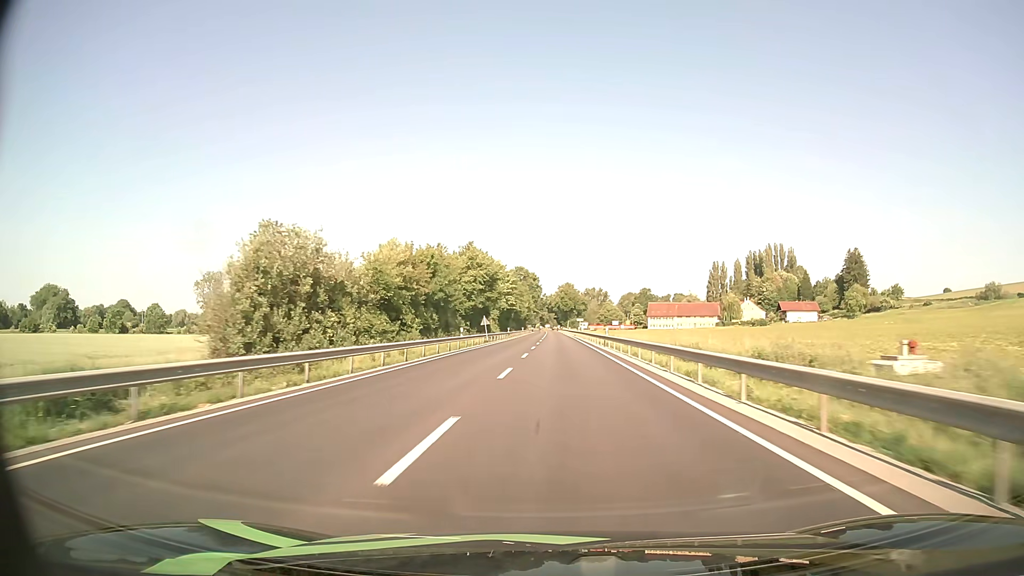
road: primary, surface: asphalt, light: Day
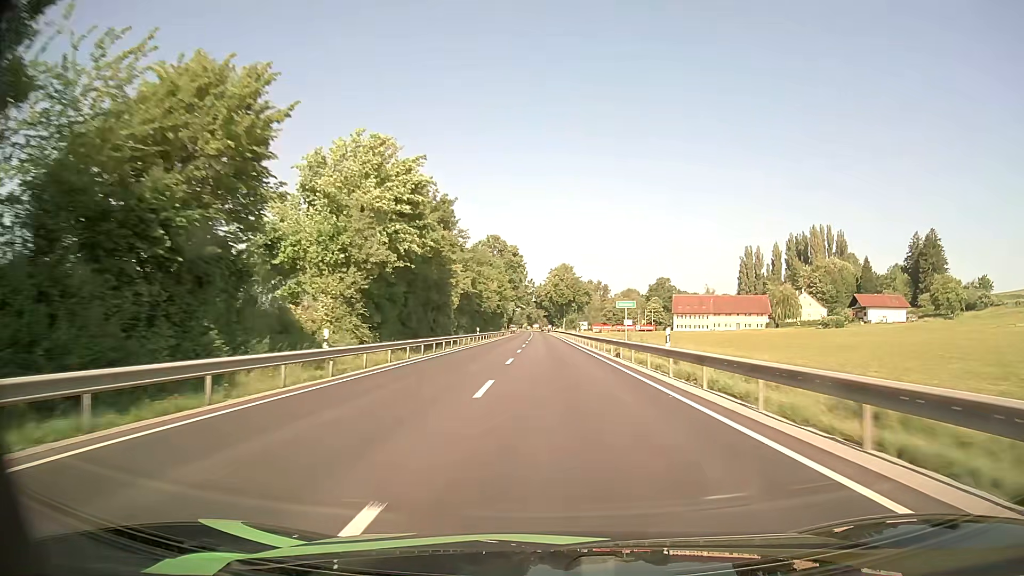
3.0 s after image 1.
(+0.5, +77.6) m; +1°
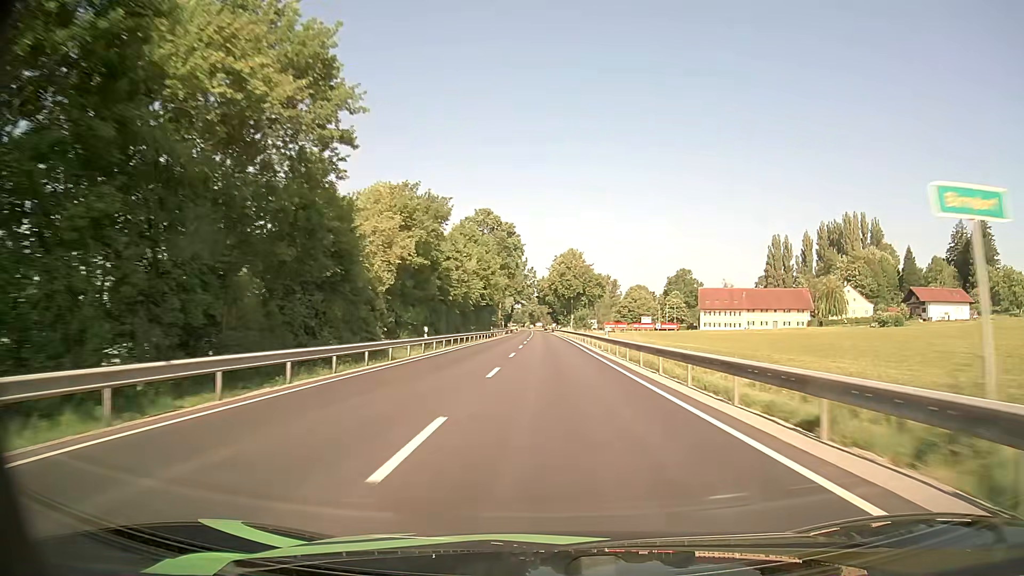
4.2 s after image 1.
(0.0, +31.4) m; 0°
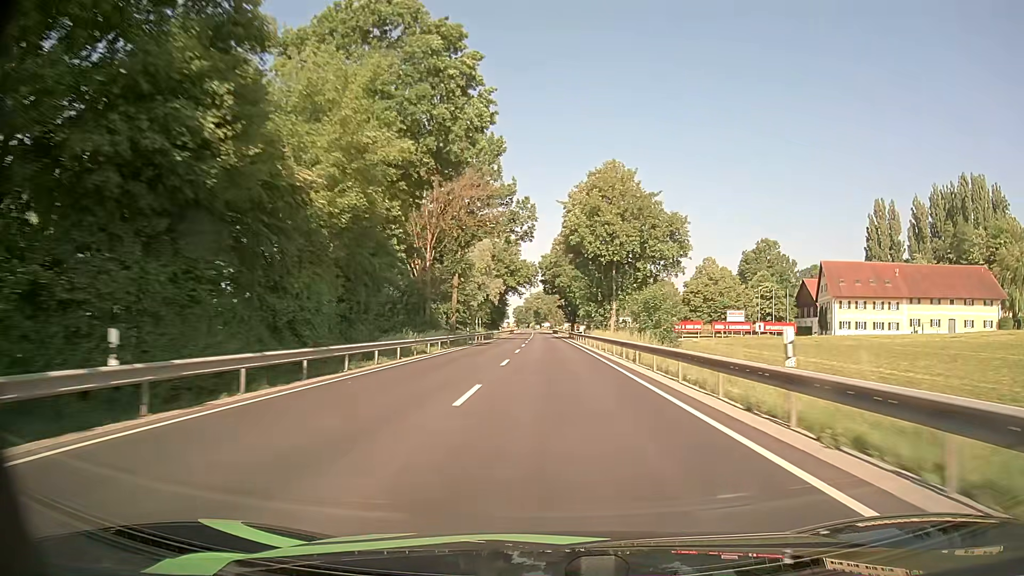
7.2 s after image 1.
(-0.6, +79.2) m; -1°
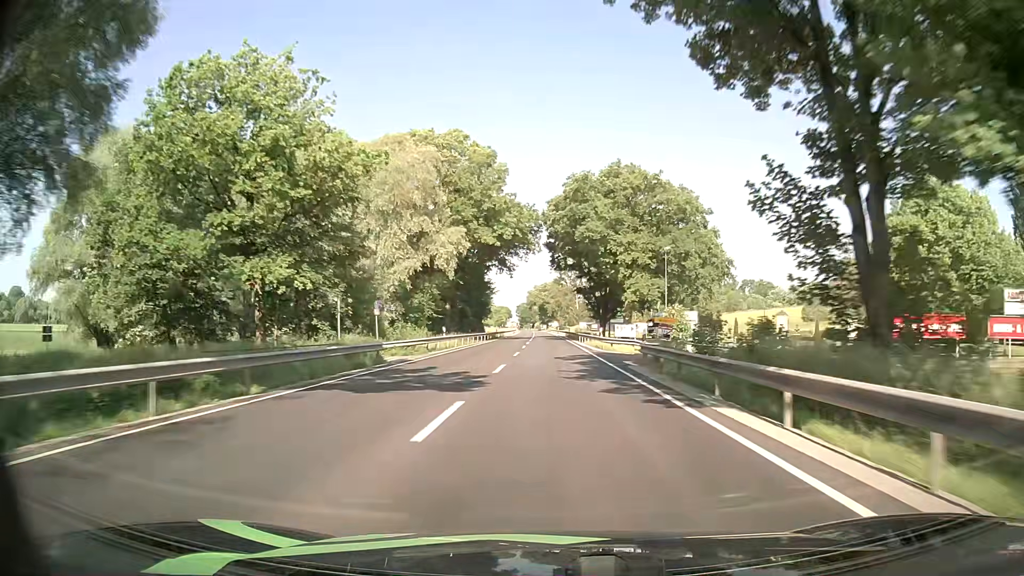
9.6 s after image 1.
(-0.3, +64.1) m; -1°
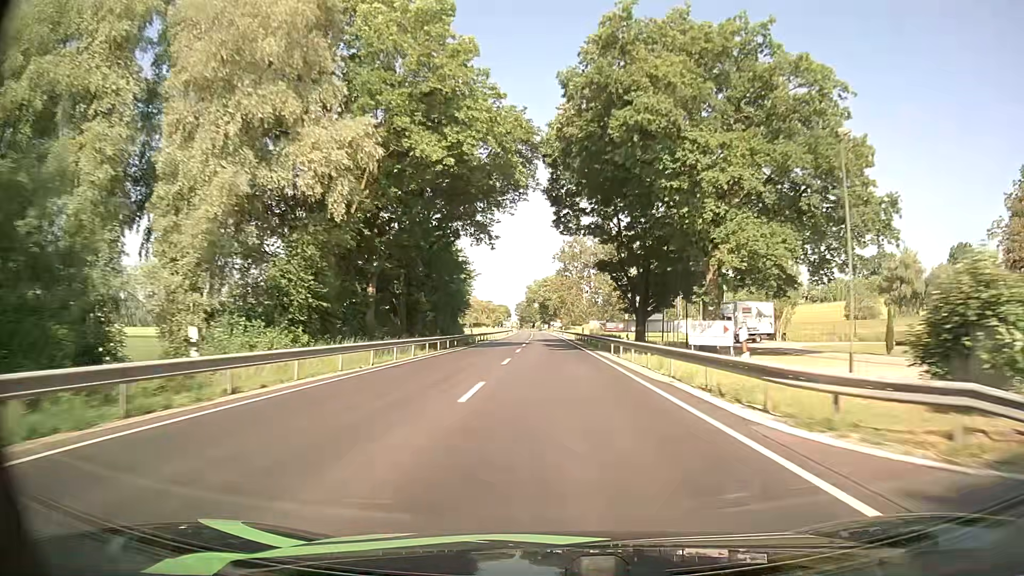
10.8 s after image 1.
(-0.1, +32.3) m; 0°
(0, +10) (0, +20) (0, +30) (0, +40) (0, +50) (-1, +60) (-1, +70) (-1, +80) (-1, +90) (-1, +100) m
